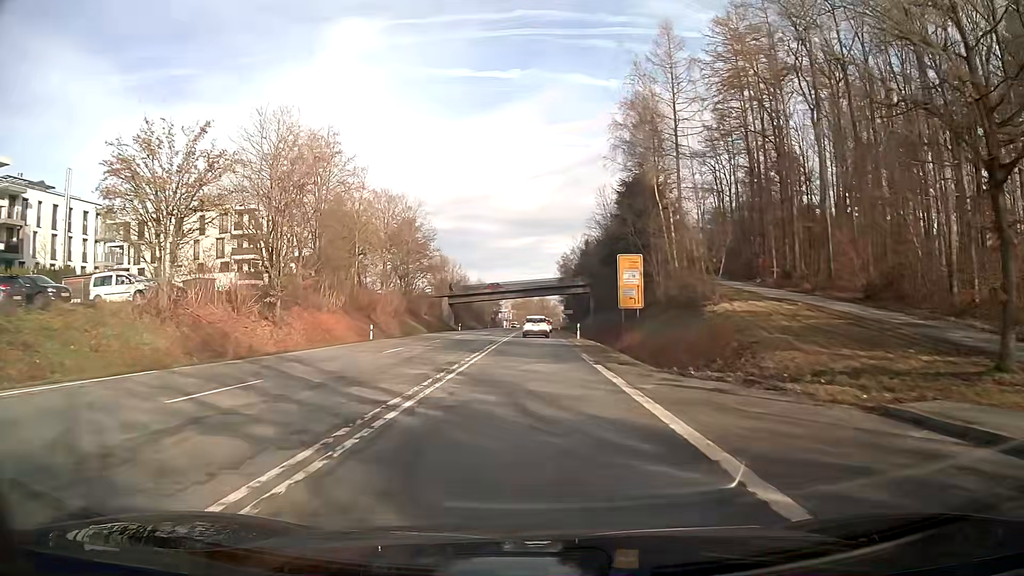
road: secondary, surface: asphalt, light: Day
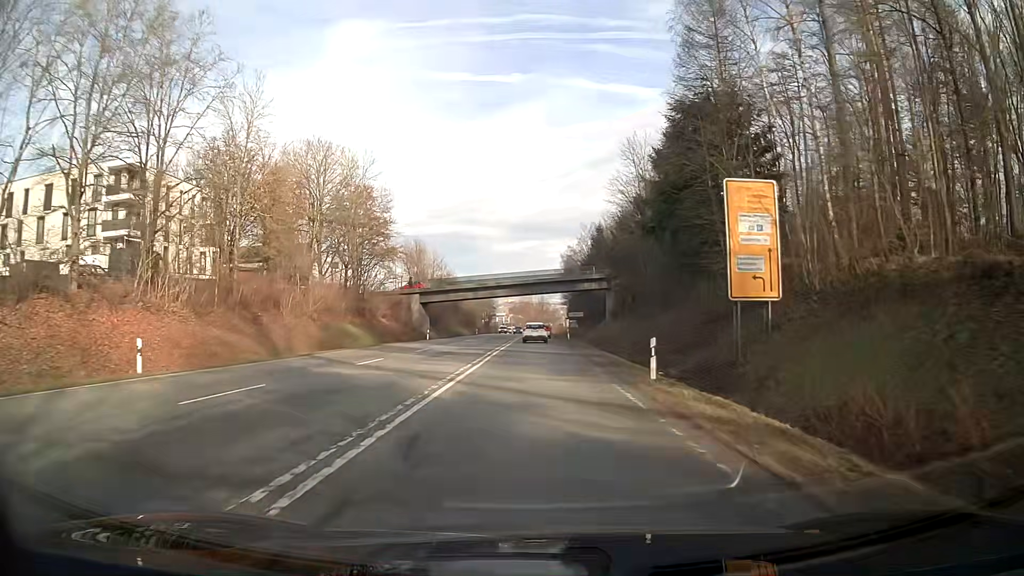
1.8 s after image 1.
(0.0, +27.6) m; 0°
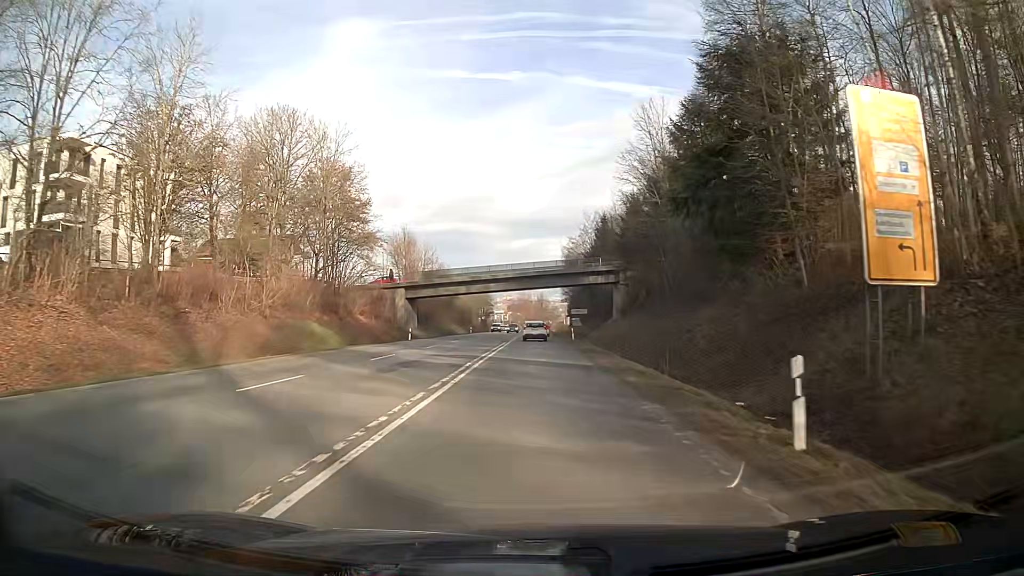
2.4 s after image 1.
(0.0, +9.2) m; 0°
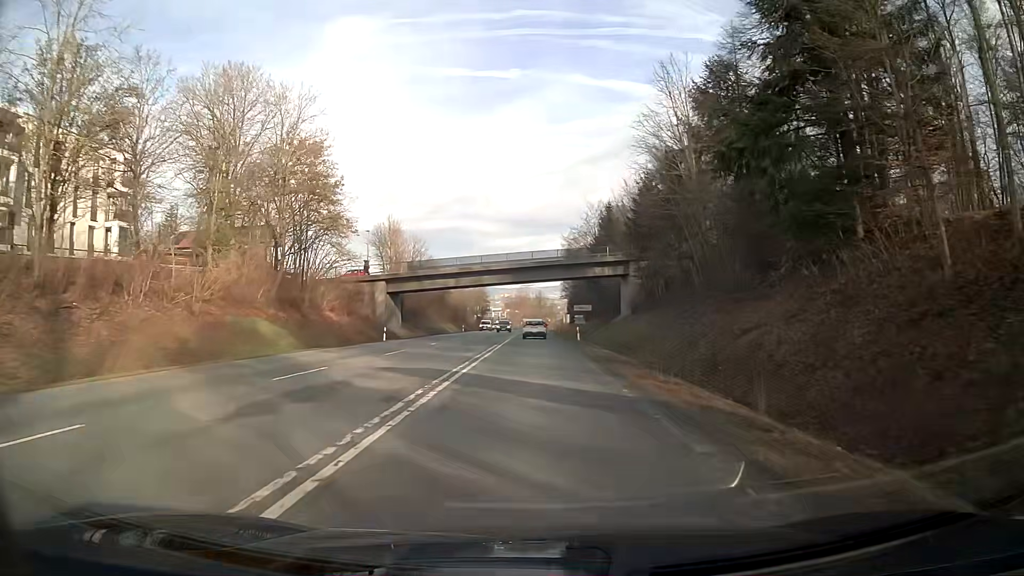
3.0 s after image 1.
(0.0, +9.2) m; 0°
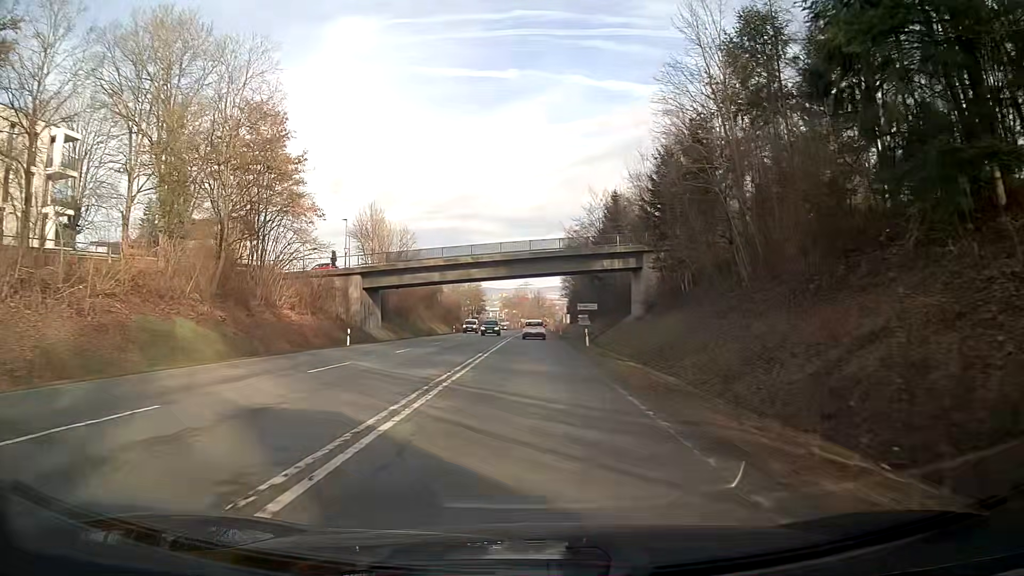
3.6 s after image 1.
(0.0, +9.2) m; 0°
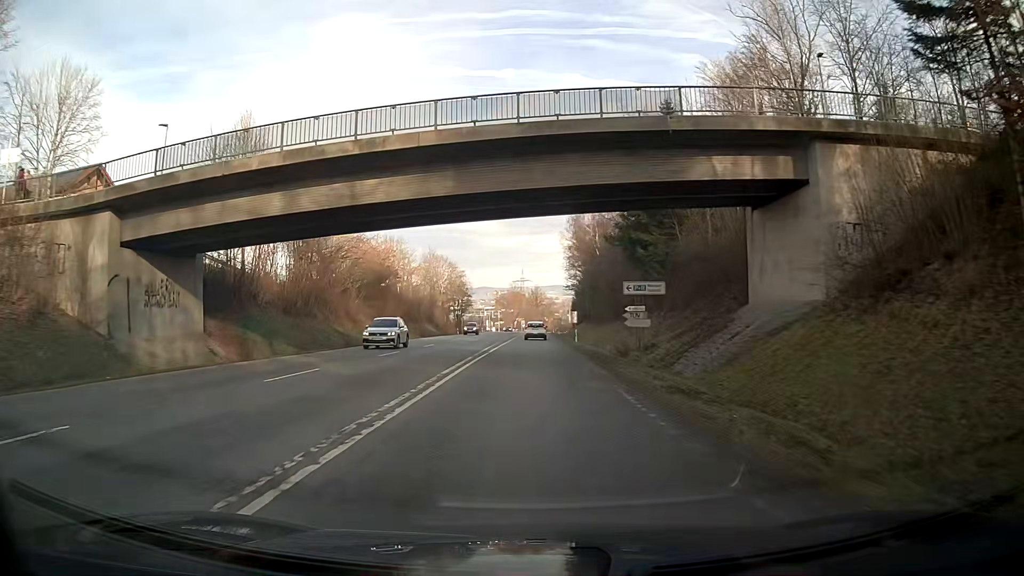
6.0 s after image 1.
(+0.1, +36.8) m; 0°
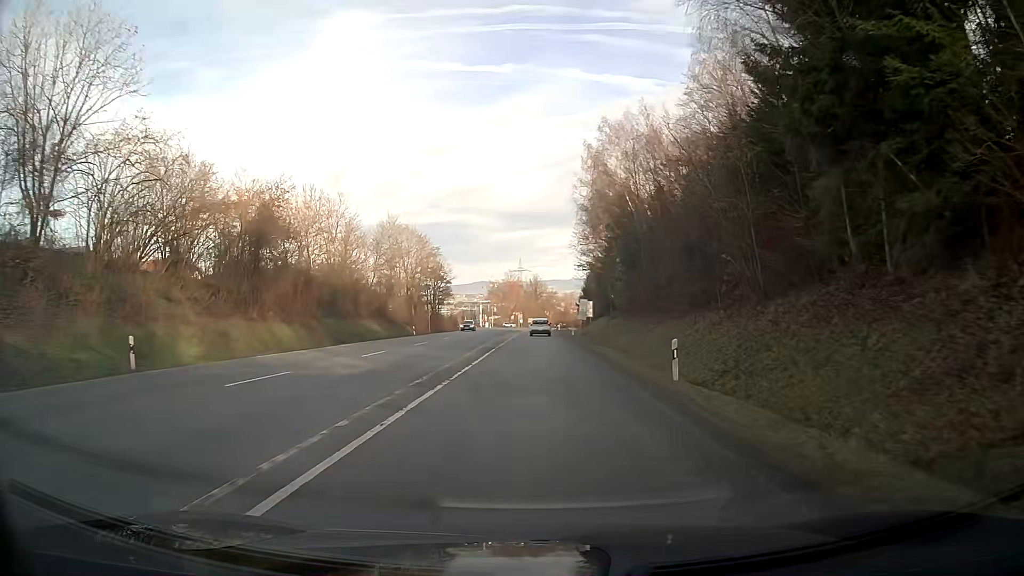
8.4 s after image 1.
(-0.3, +36.7) m; 0°
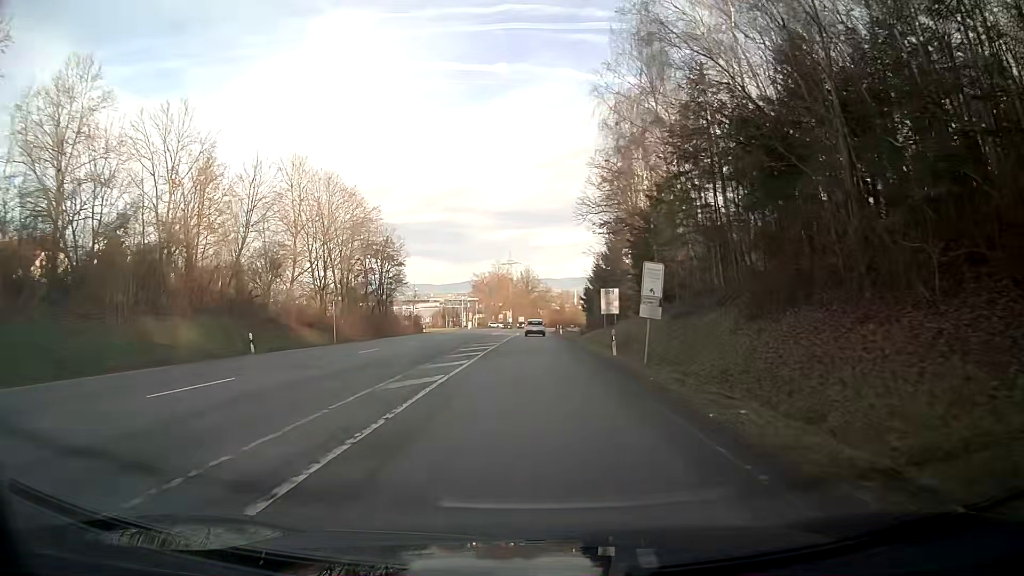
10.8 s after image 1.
(0.0, +36.8) m; 0°
